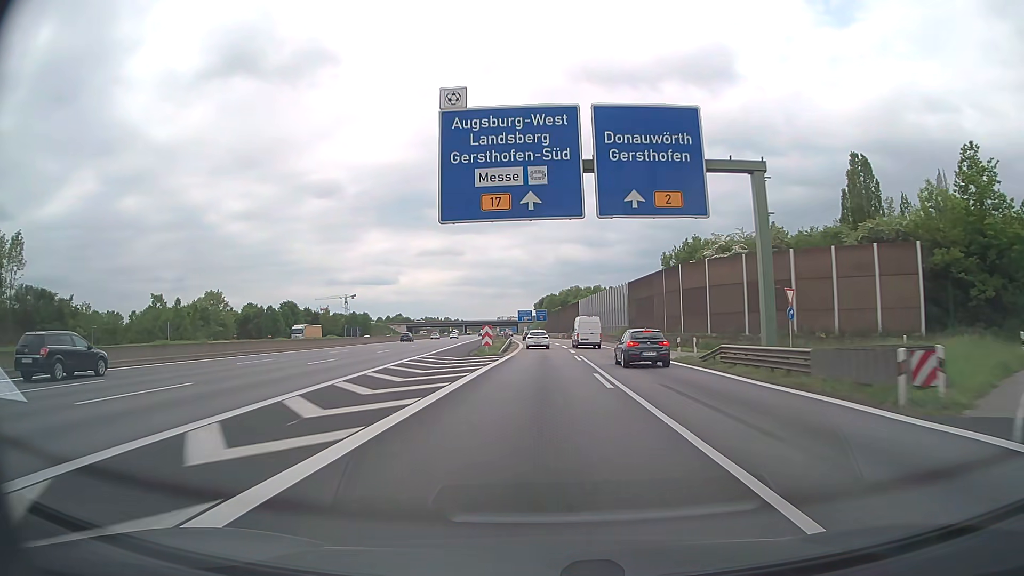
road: motorway_link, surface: asphalt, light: Day
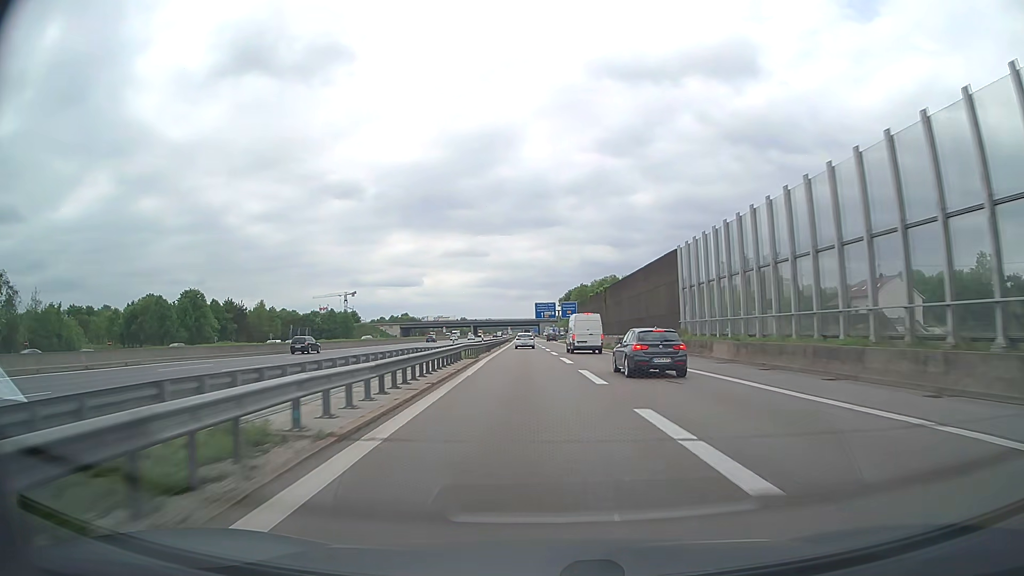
(-0.5, +74.5) m; -2°
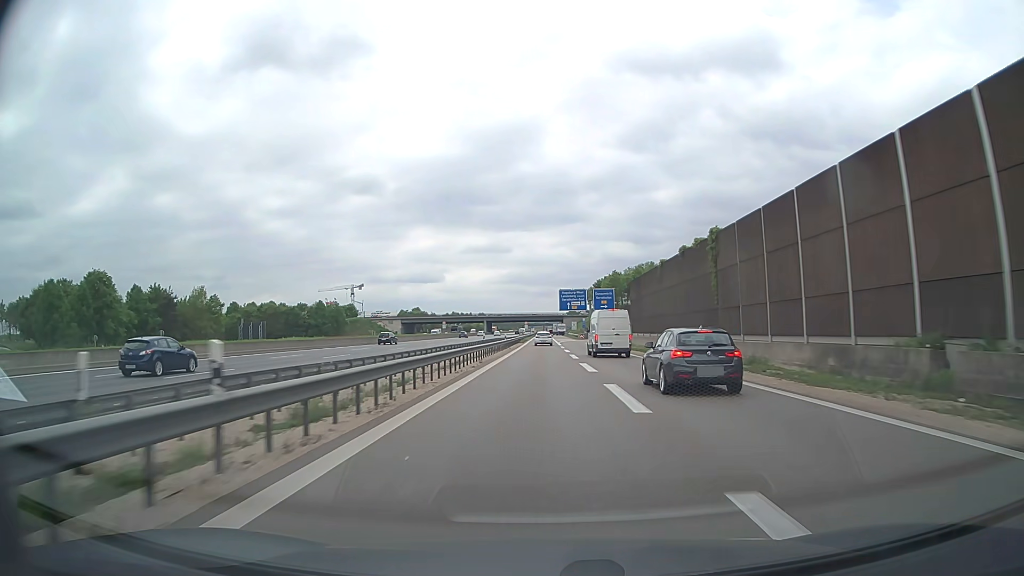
(-1.0, +42.1) m; -2°
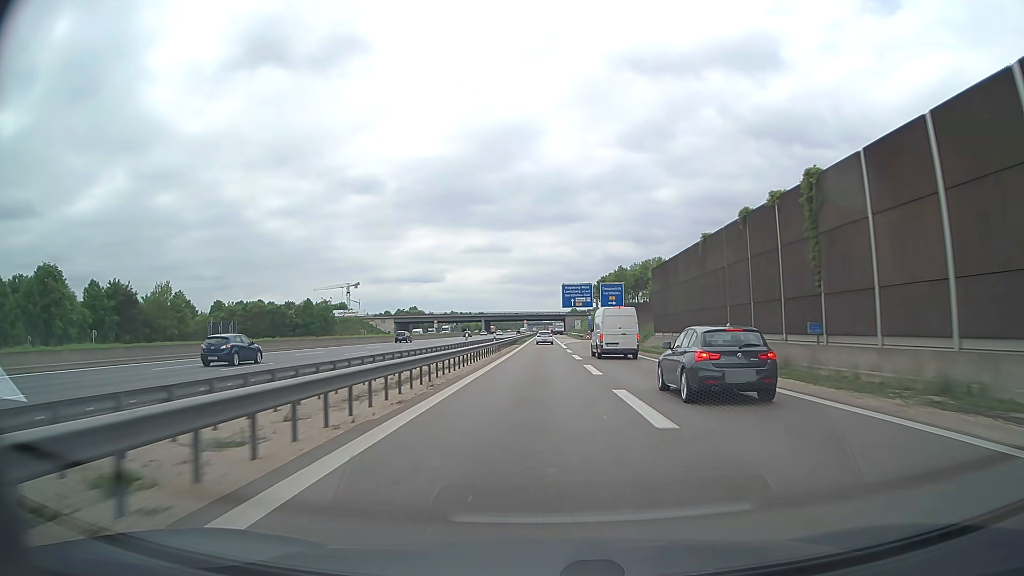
(0.0, +13.8) m; 0°
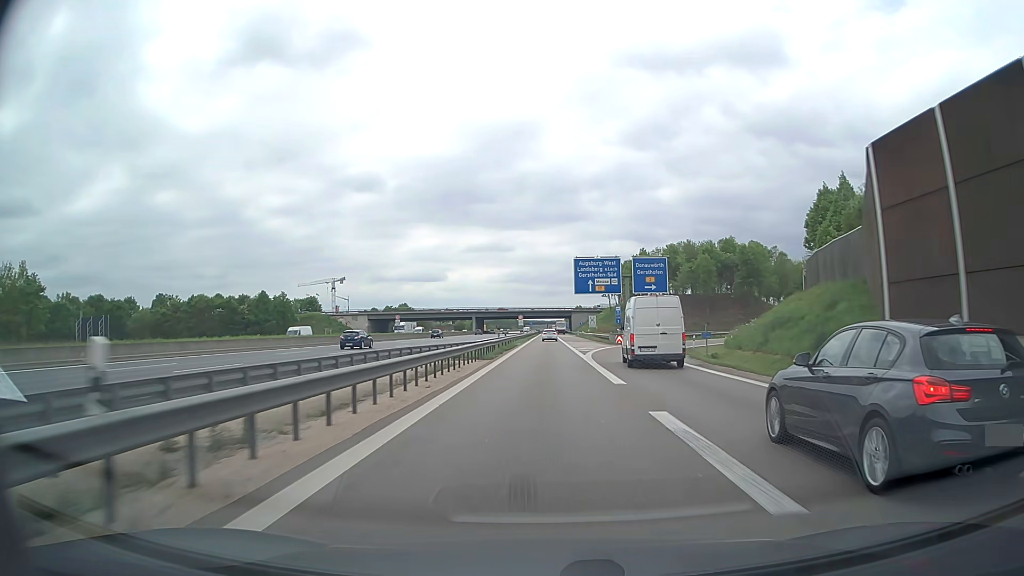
(0.0, +40.2) m; 0°
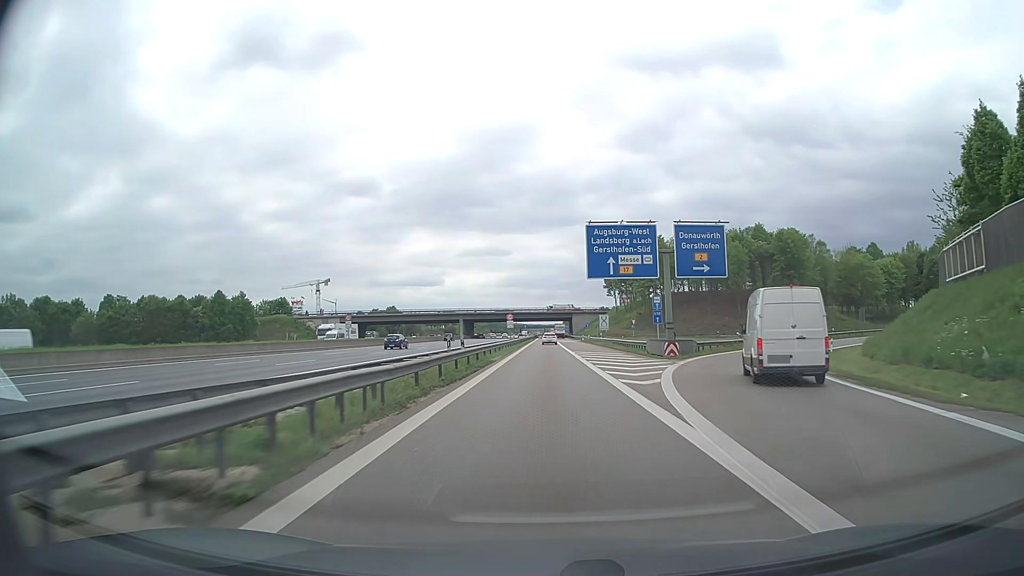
(0.0, +26.3) m; 0°
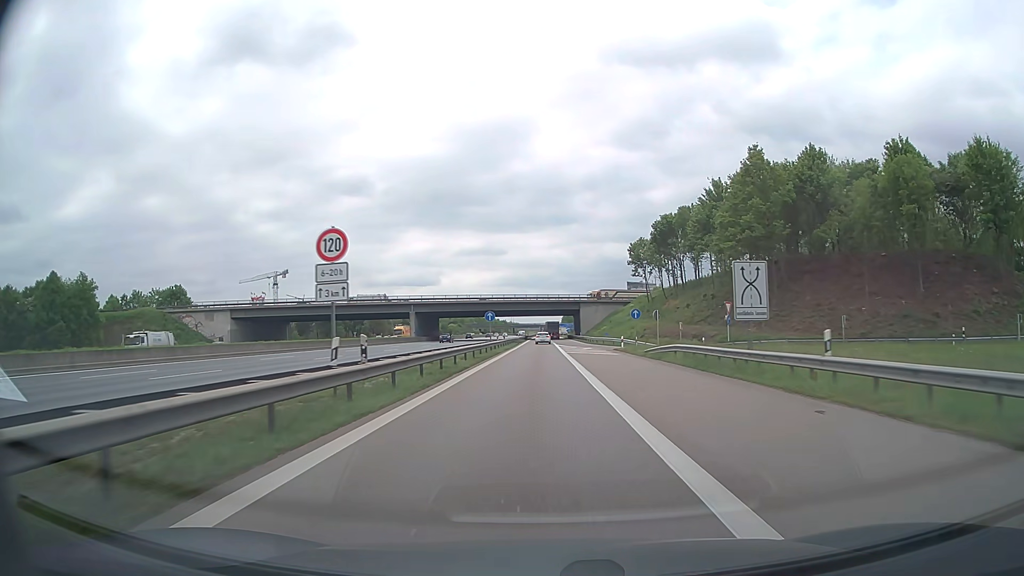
(+0.5, +64.5) m; 0°
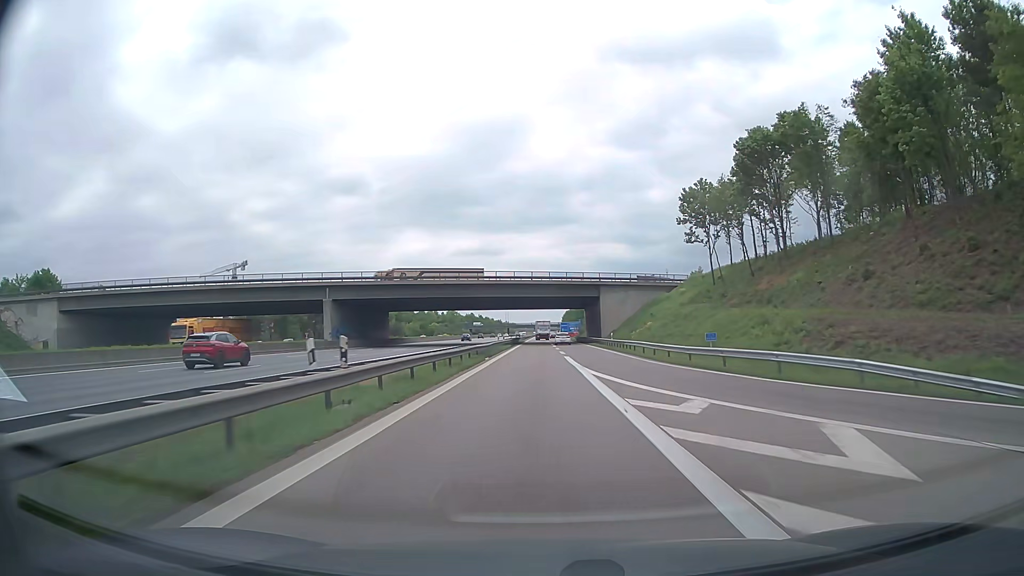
(-0.2, +49.4) m; 0°
(0, +10) (0, +20) (0, +30) (0, +40) (0, +50) (+1, +60) (+1, +70) (+1, +80) (+2, +90) (+2, +100) m
